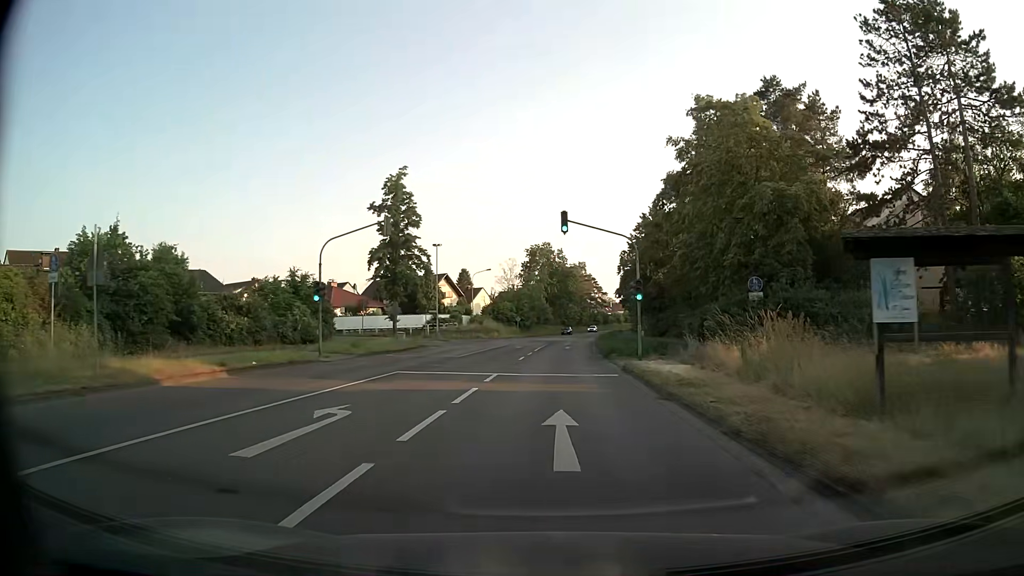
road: secondary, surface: asphalt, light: Day
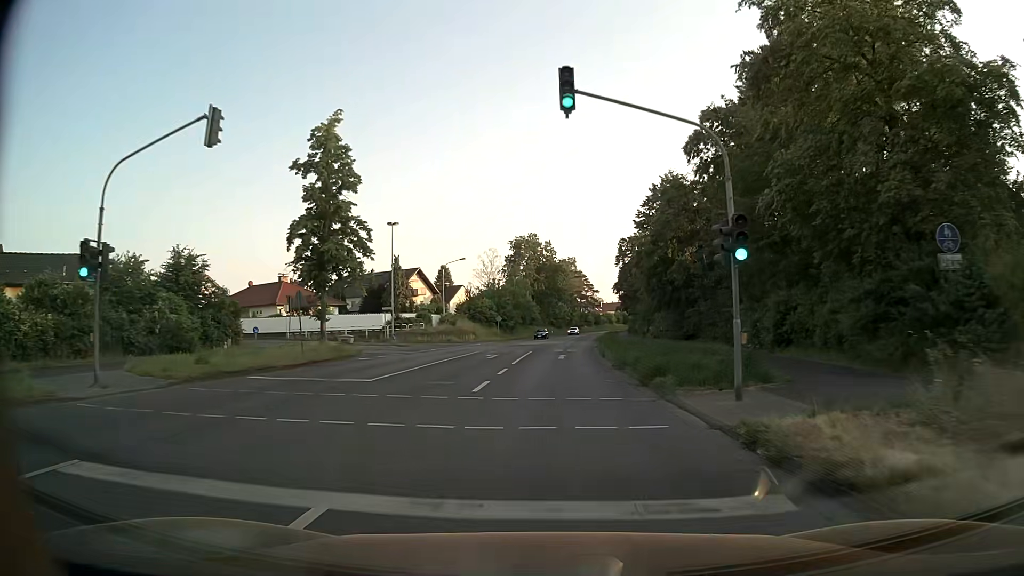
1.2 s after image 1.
(-0.1, +15.0) m; 0°
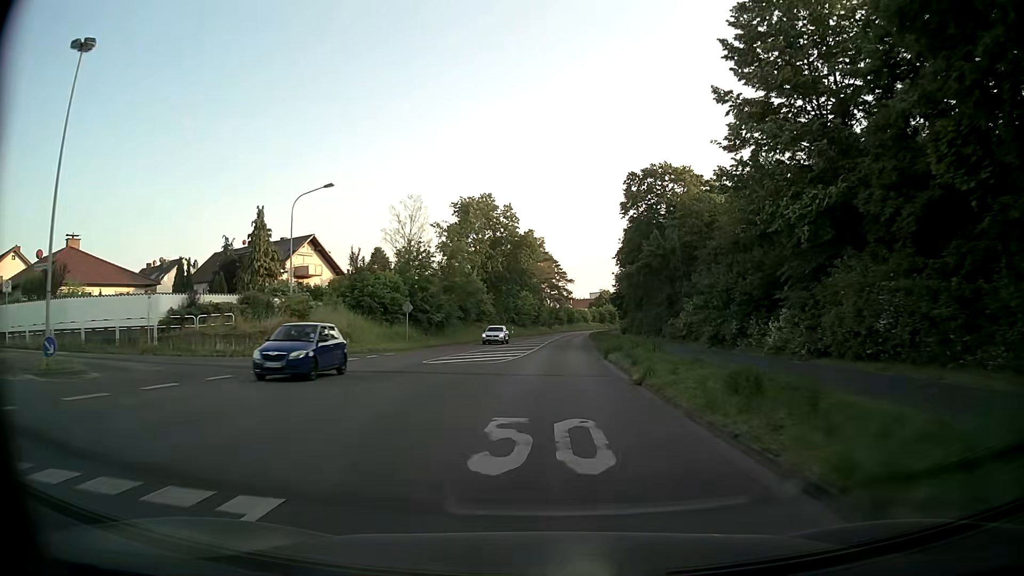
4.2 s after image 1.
(+1.1, +37.3) m; +3°
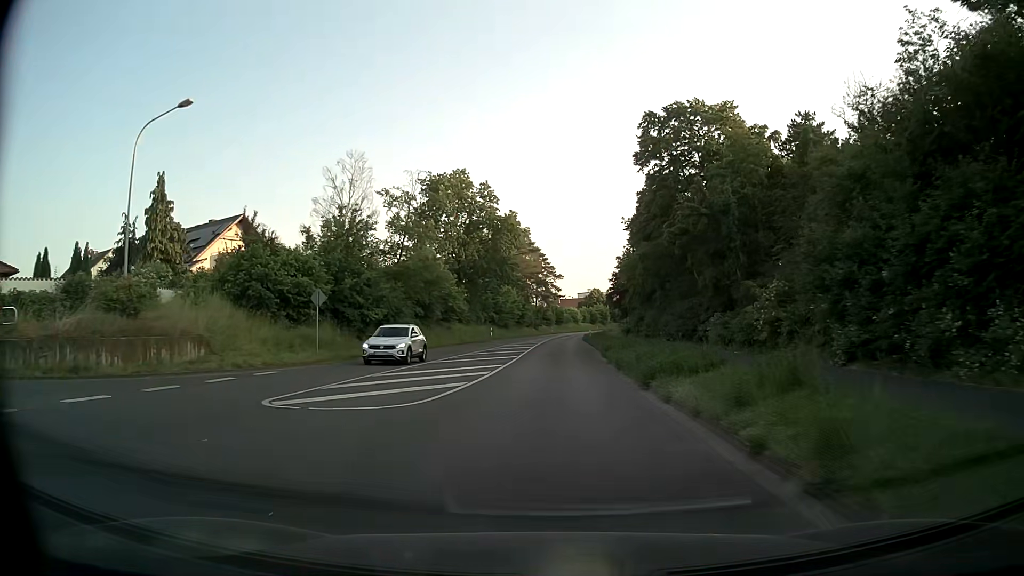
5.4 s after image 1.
(+0.1, +14.9) m; +1°
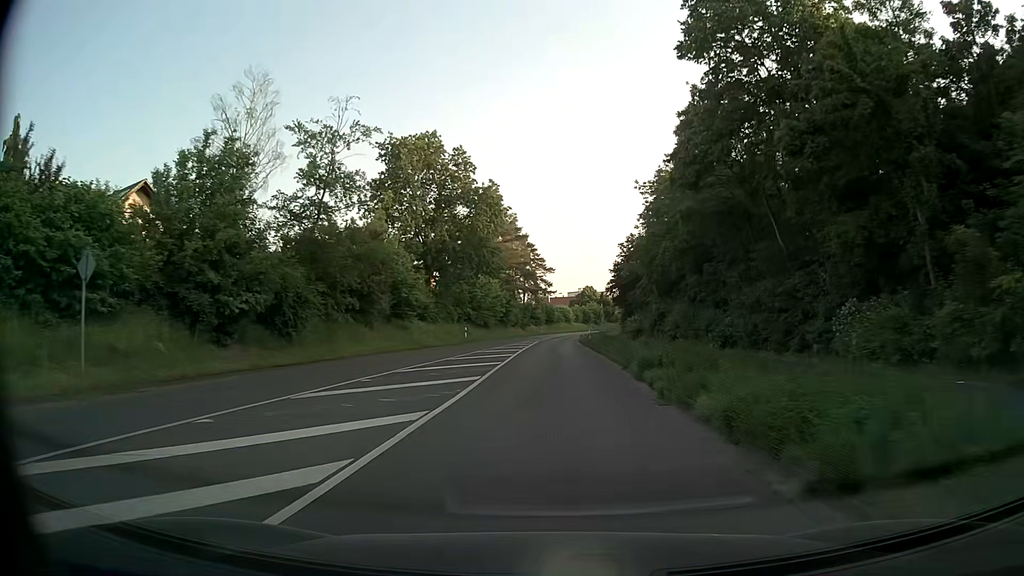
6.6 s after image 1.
(+0.1, +14.9) m; +1°
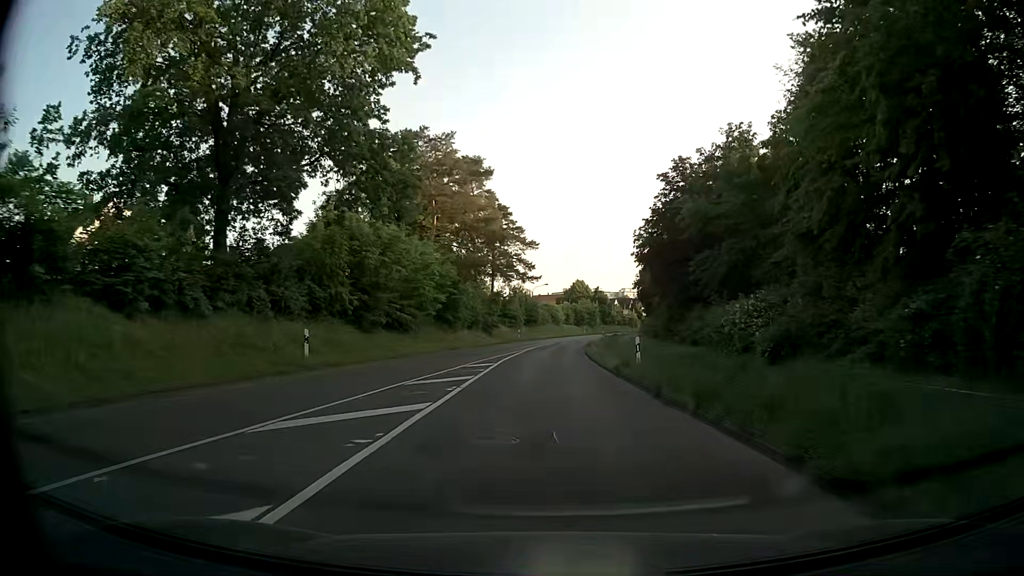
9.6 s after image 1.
(+0.5, +37.2) m; +1°
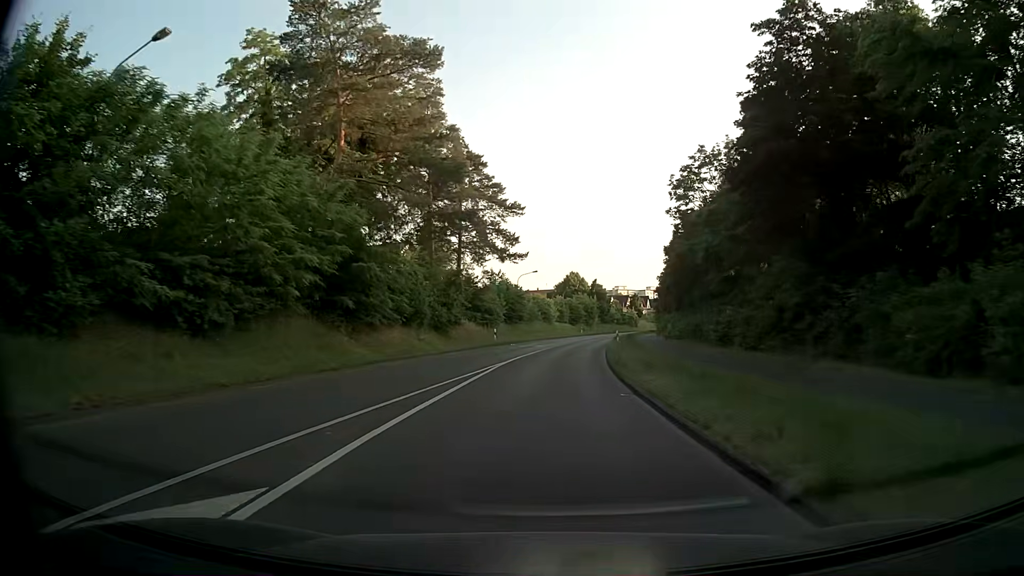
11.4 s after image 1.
(+0.3, +22.2) m; +1°
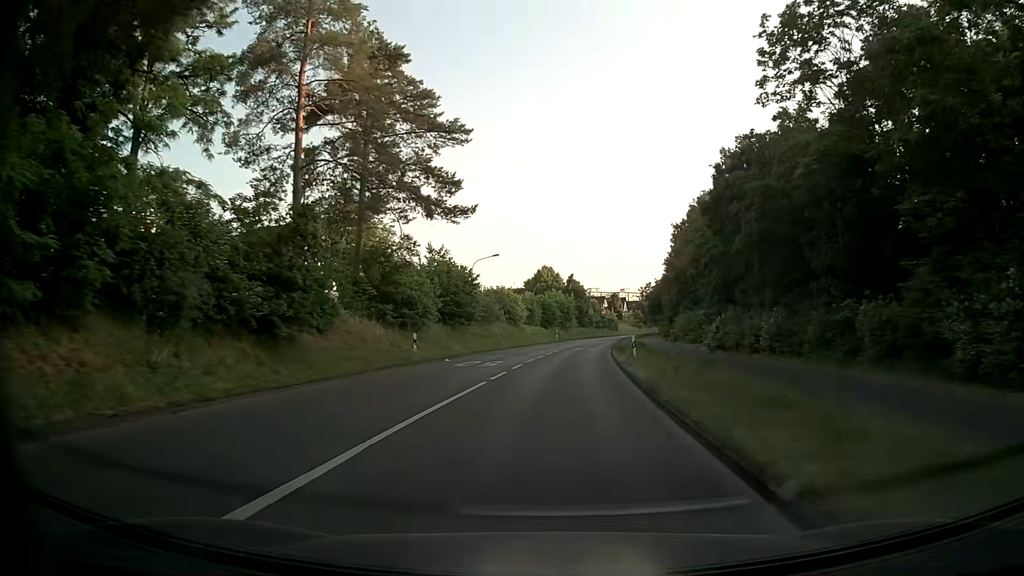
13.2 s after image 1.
(+0.4, +22.0) m; +2°
(0, +10) (+1, +20) (+1, +30) (+2, +40) (+3, +50) (+4, +60) (+5, +70) (+7, +80) (+8, +90) (+10, +99) m
